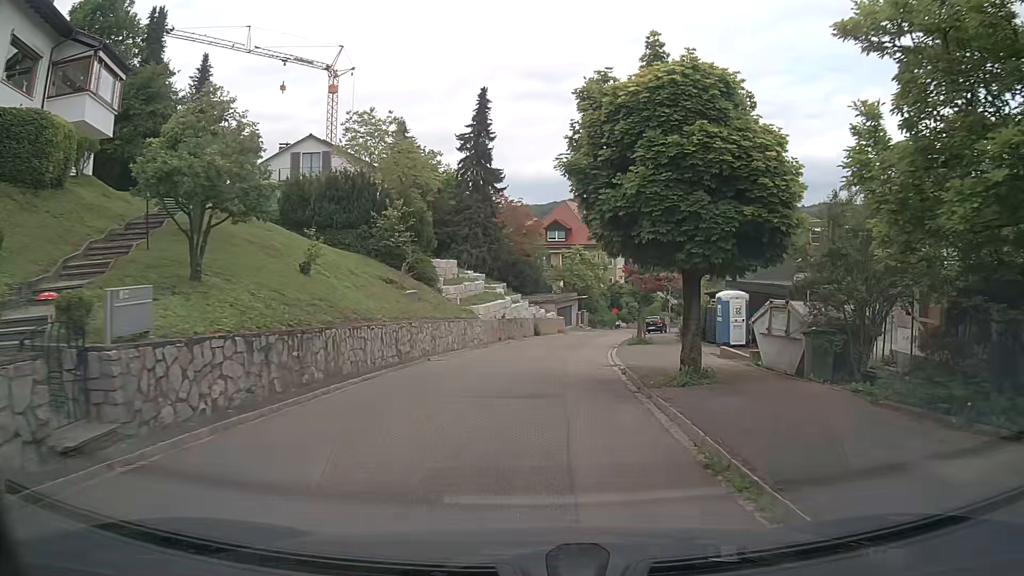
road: residential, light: Day
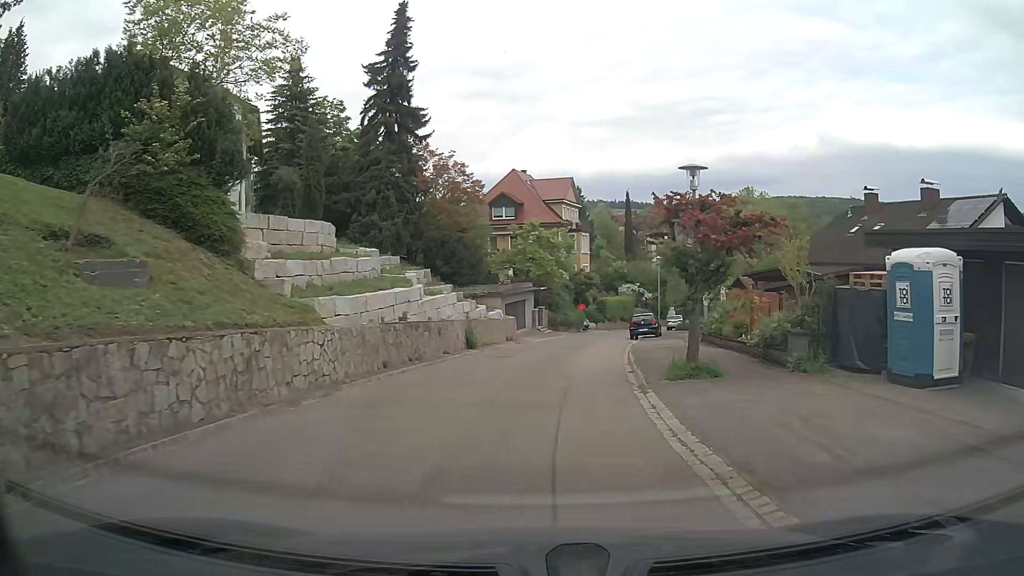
(+0.8, +17.5) m; +6°
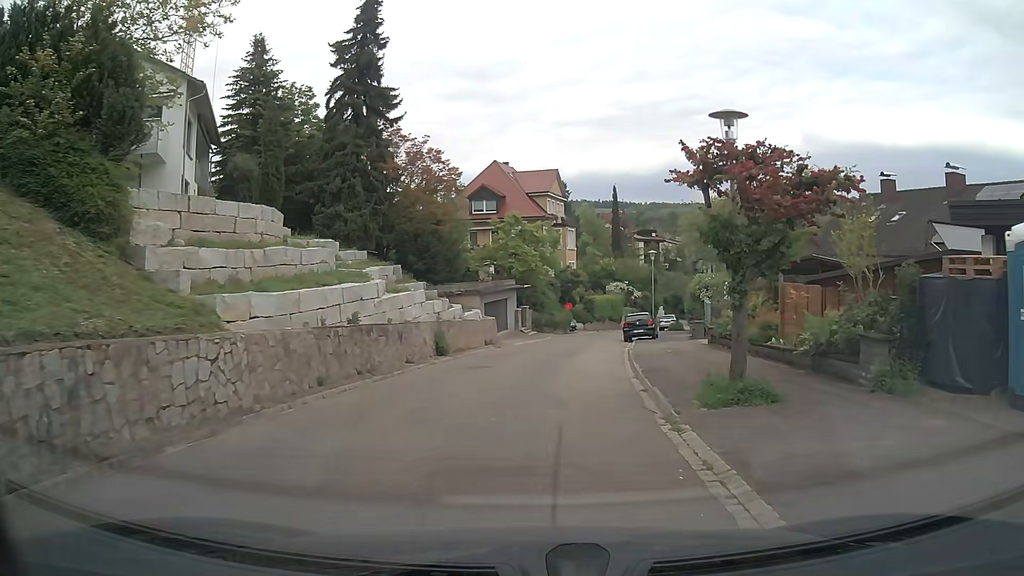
(0.0, +4.0) m; 0°
(0, +10) (+1, +20) (+2, +30) (+4, +40) (+6, +49) (+9, +59) (+12, +68) (+17, +78) (+21, +87) (+25, +95) m
